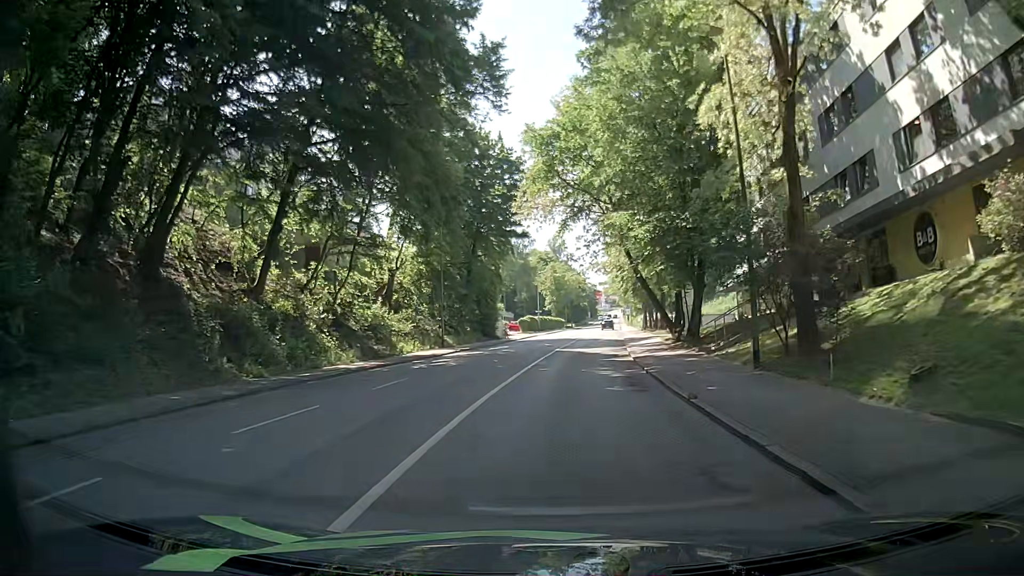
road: tertiary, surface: asphalt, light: Day
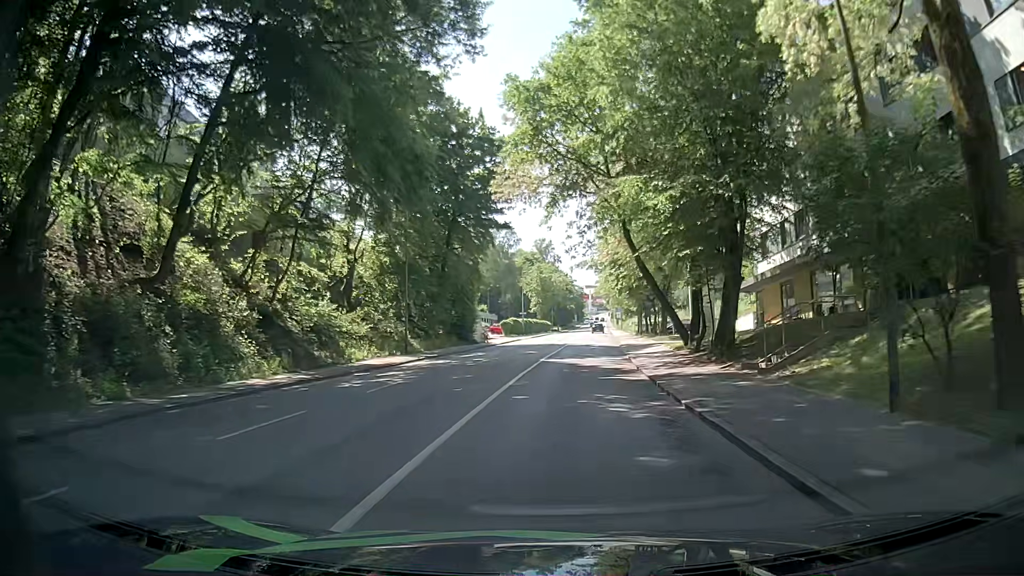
(+0.1, +6.8) m; +1°
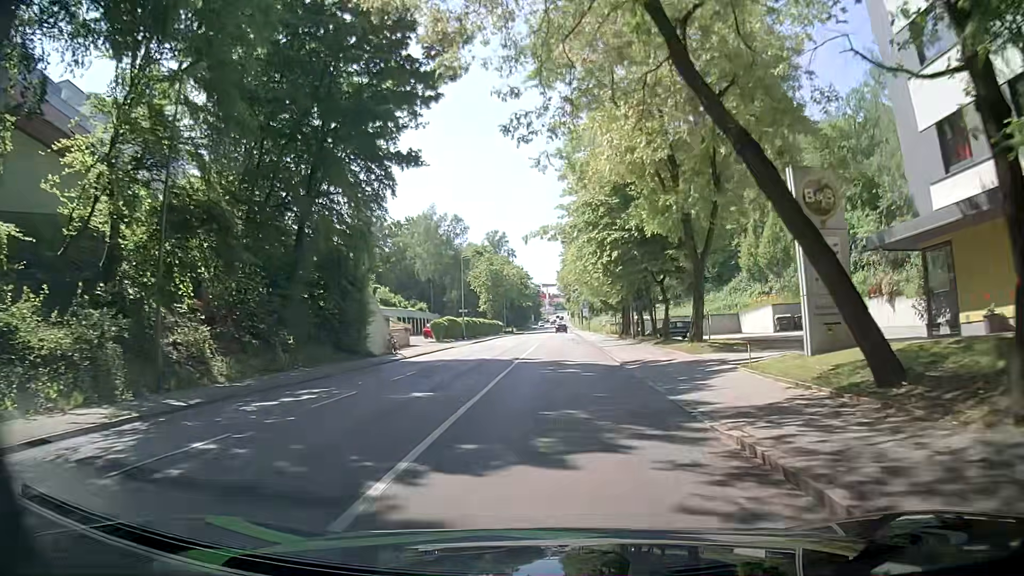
(+0.9, +20.5) m; +4°
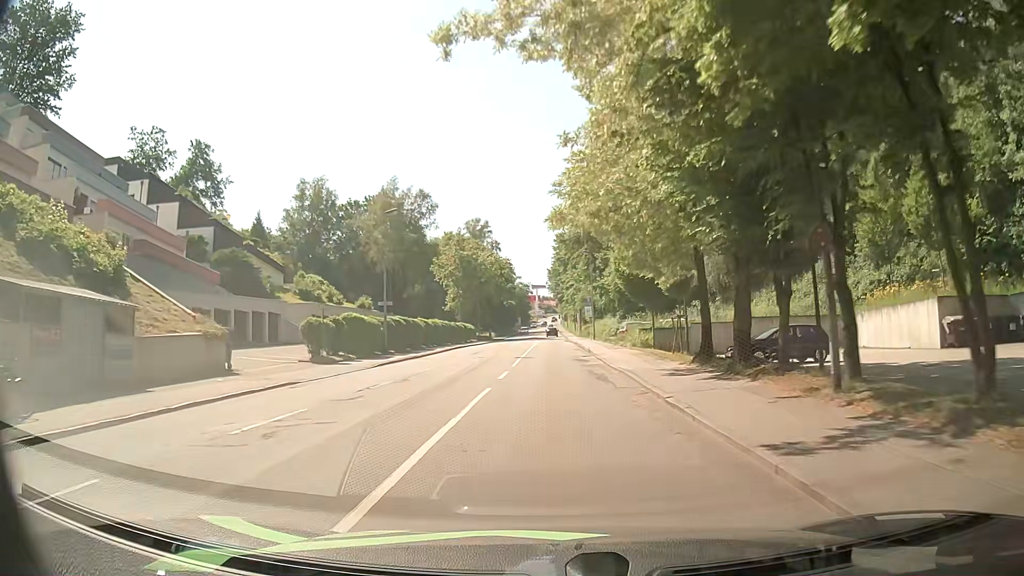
(+0.6, +27.9) m; +1°
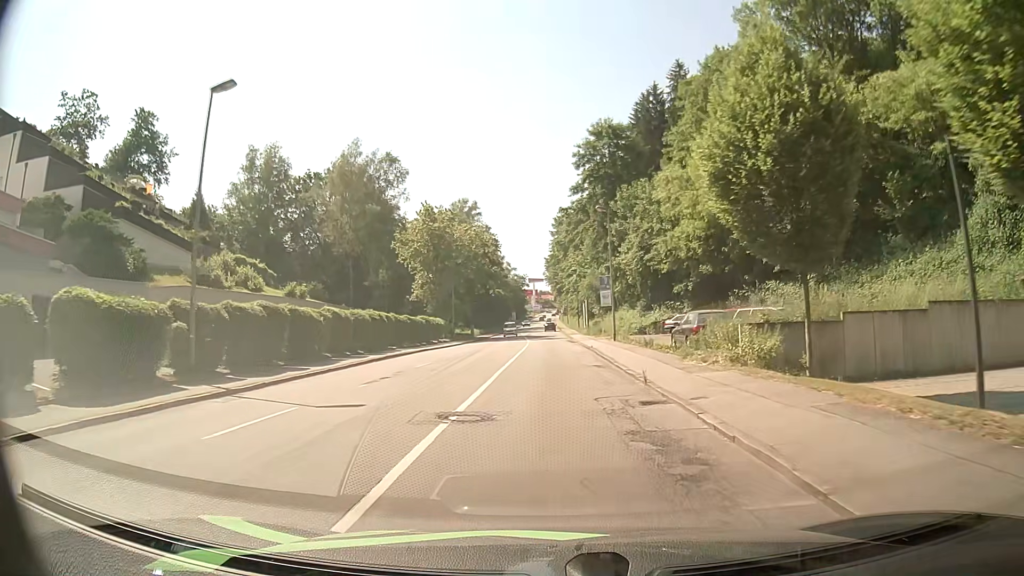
(0.0, +21.2) m; 0°
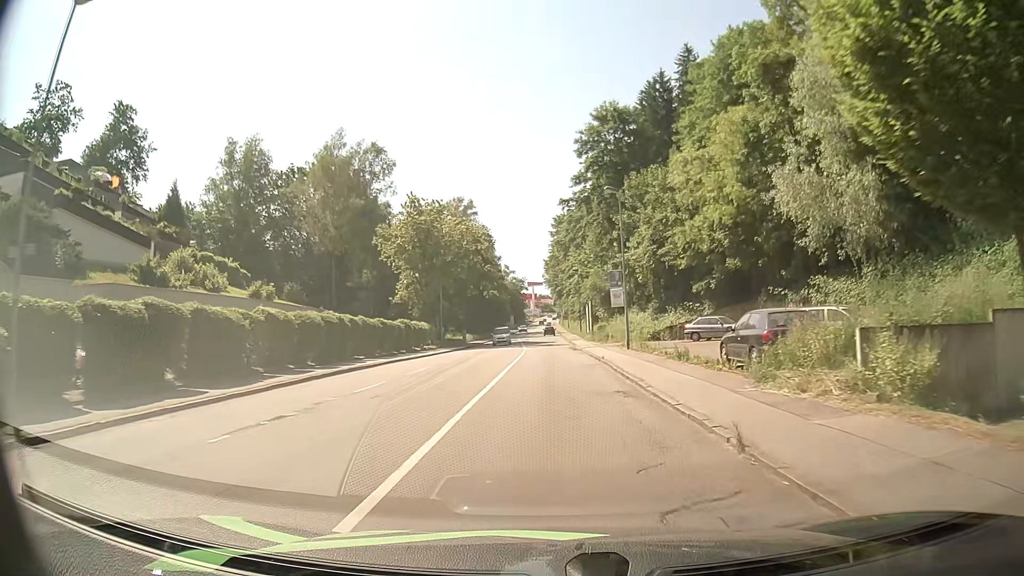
(+0.1, +7.1) m; +1°
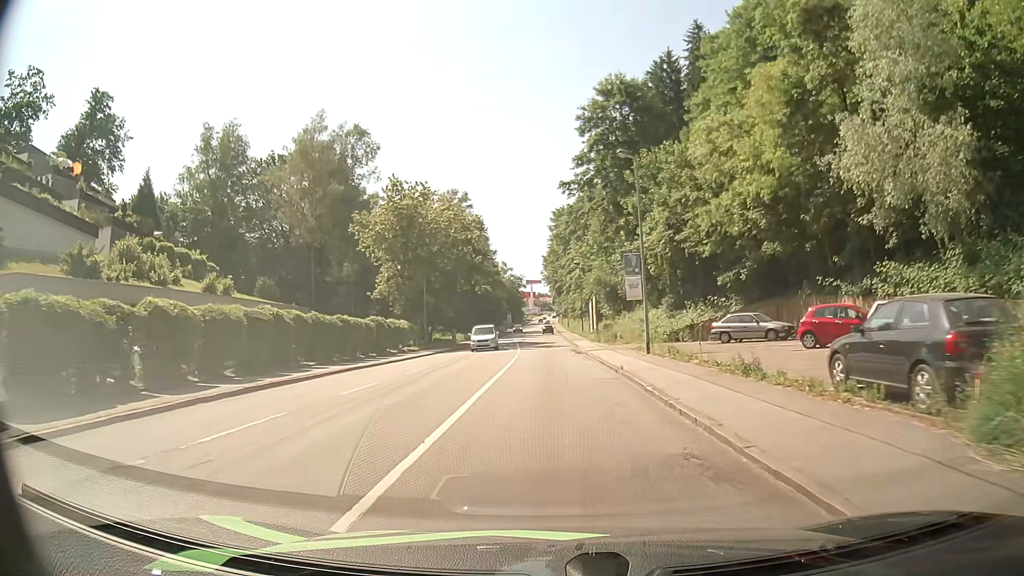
(-0.1, +7.2) m; -1°
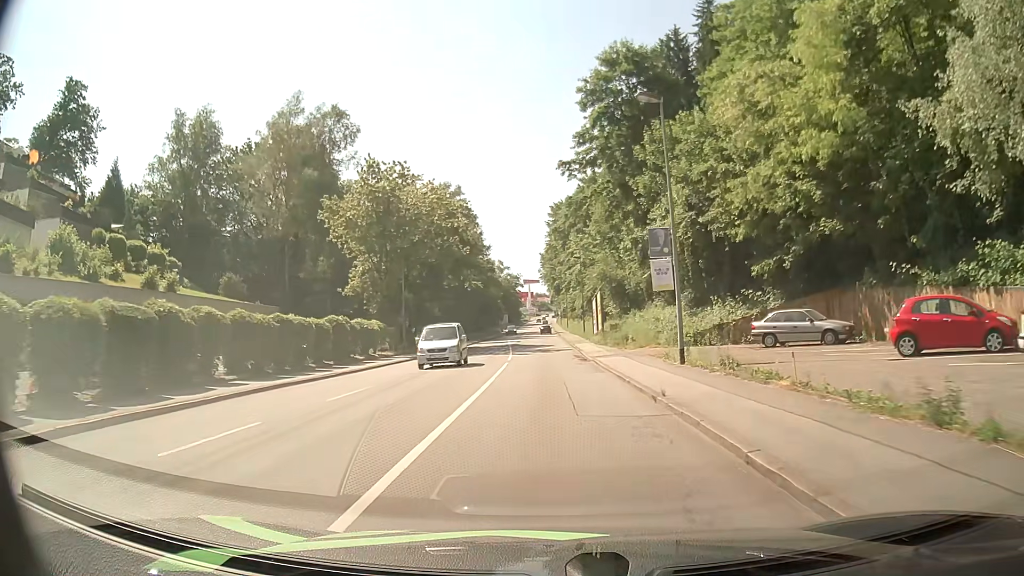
(0.0, +7.2) m; 0°
(0, +10) (0, +20) (0, +30) (0, +40) (0, +50) (0, +60) (0, +70) (0, +80) (0, +90) (-1, +100) m
